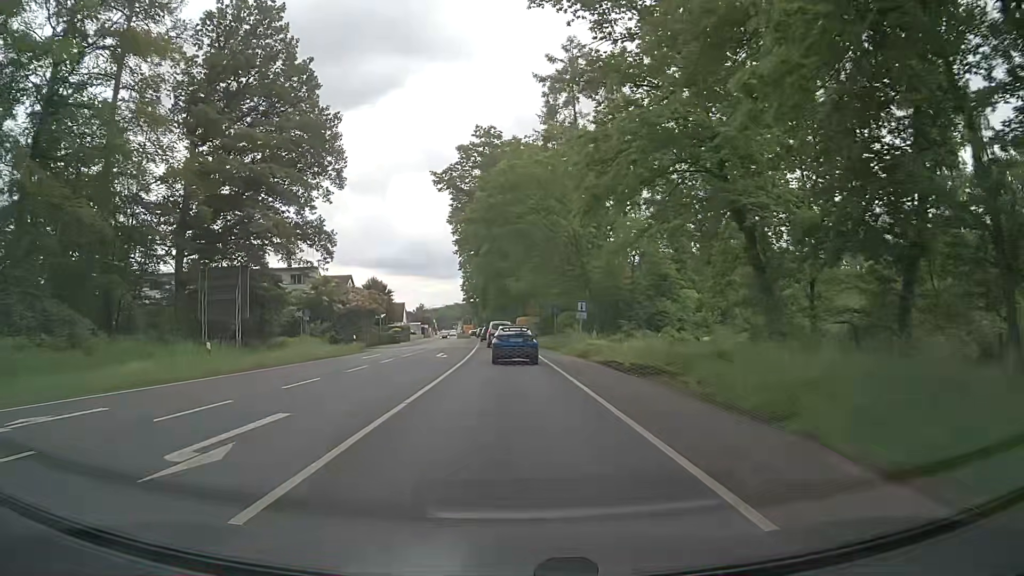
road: primary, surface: asphalt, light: Day
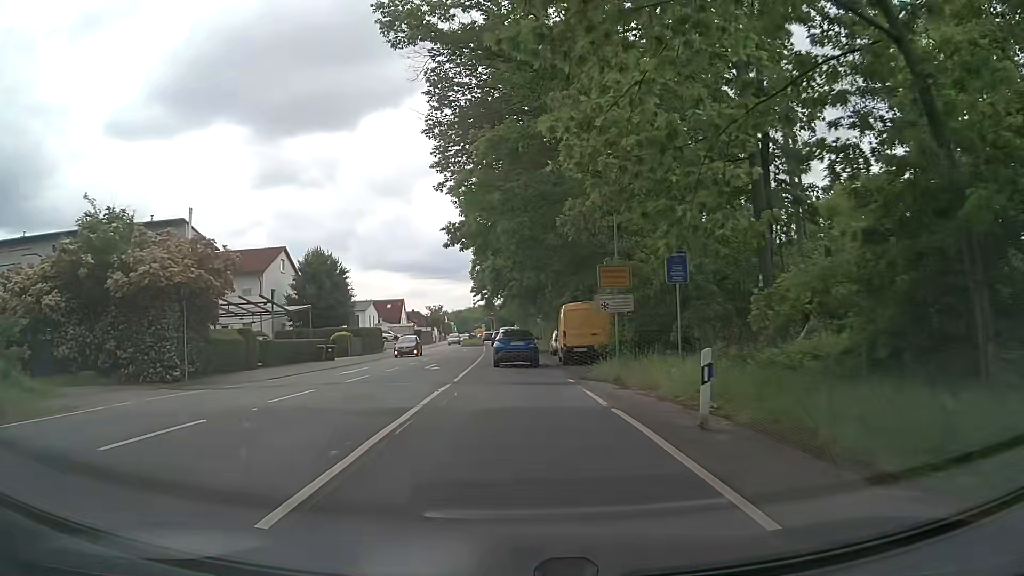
(-0.9, +37.5) m; -3°
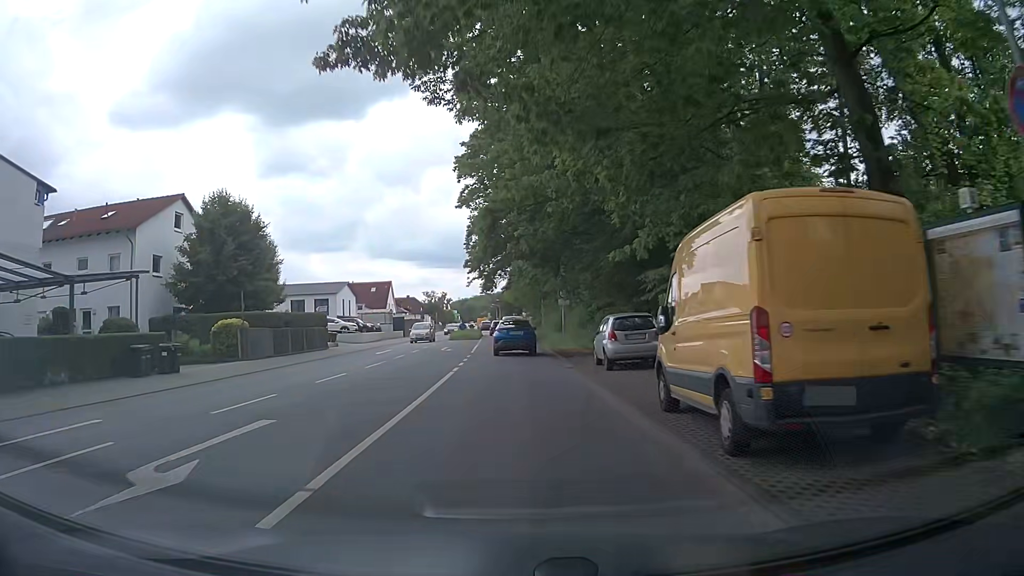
(-0.1, +21.3) m; 0°
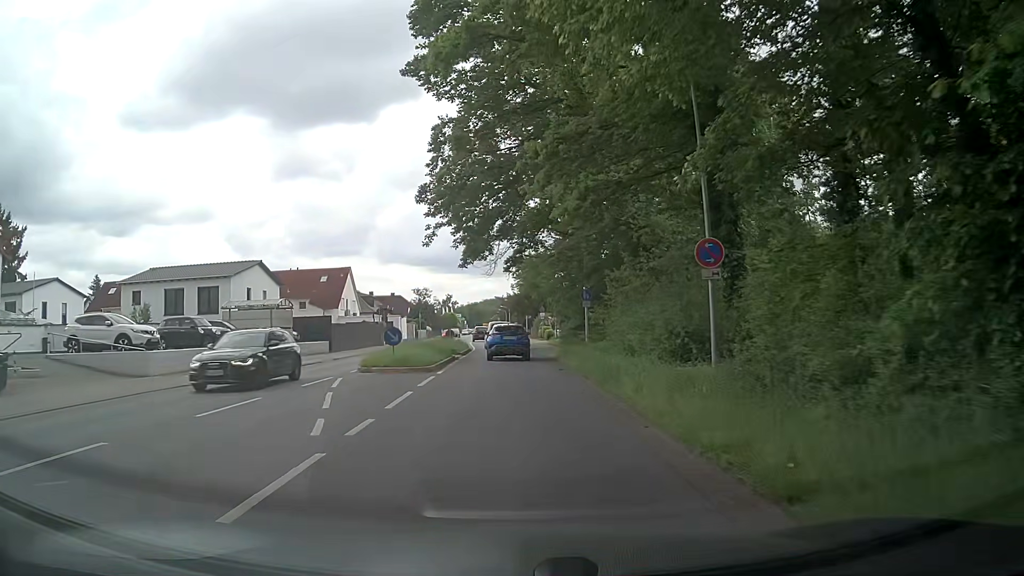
(-0.2, +35.7) m; -1°
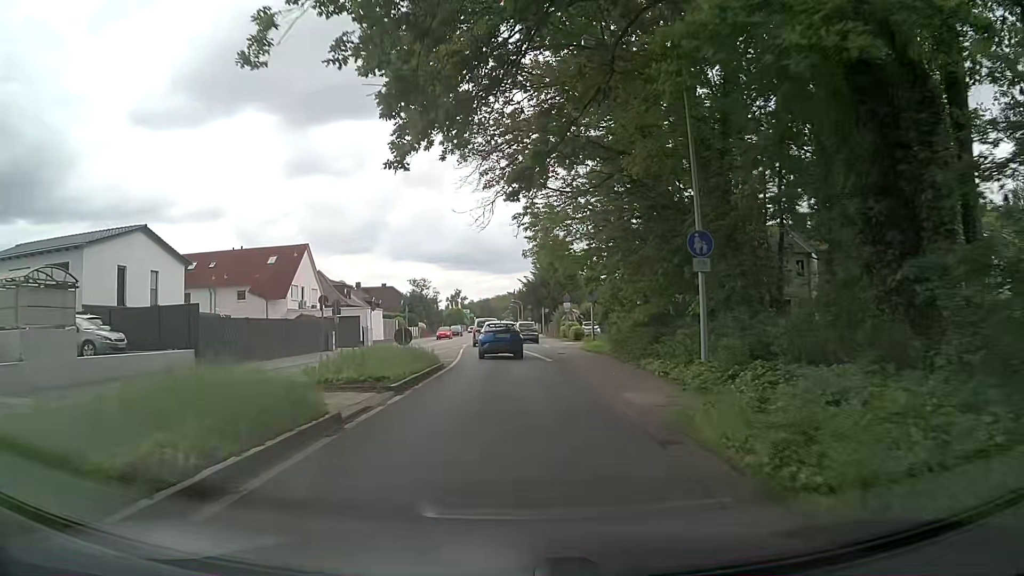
(-0.1, +20.7) m; 0°
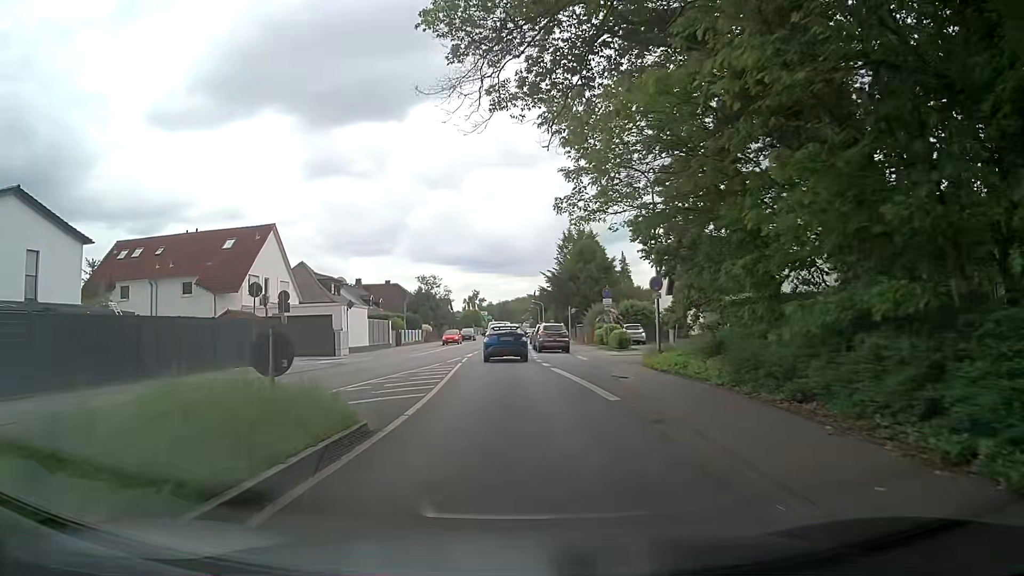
(-0.4, +13.2) m; -2°
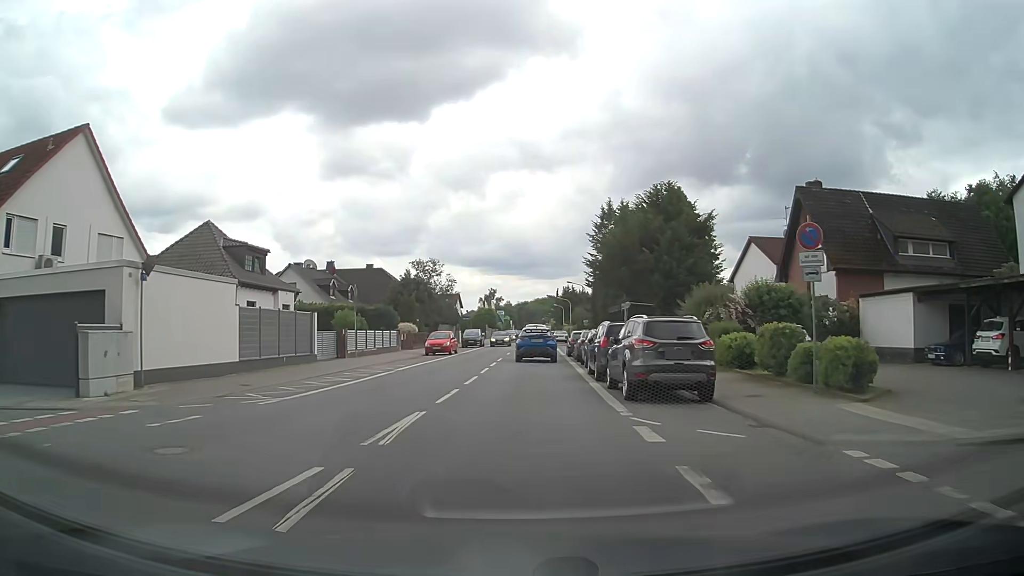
(-0.7, +25.4) m; -2°
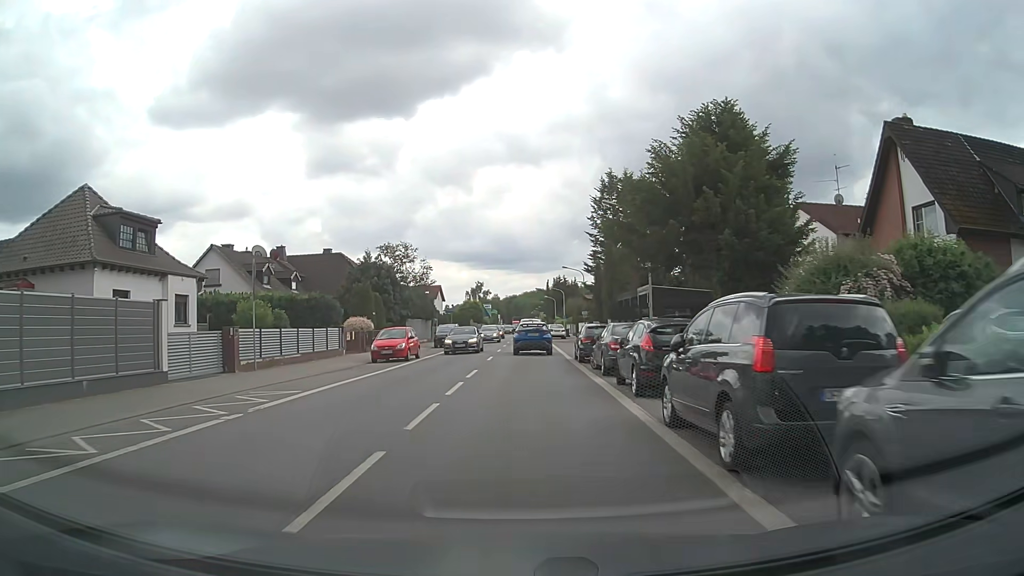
(+0.1, +12.7) m; +1°
(0, +10) (0, +20) (+1, +30) (+1, +40) (+1, +50) (+1, +60) (+1, +70) (+1, +80) (+2, +90) (+2, +100) m
